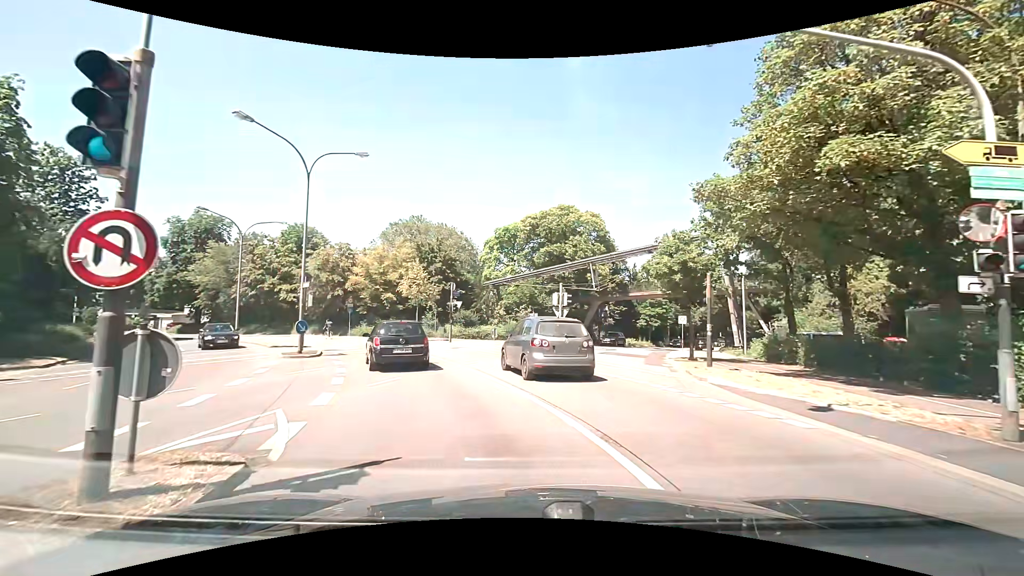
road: primary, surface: asphalt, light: Day
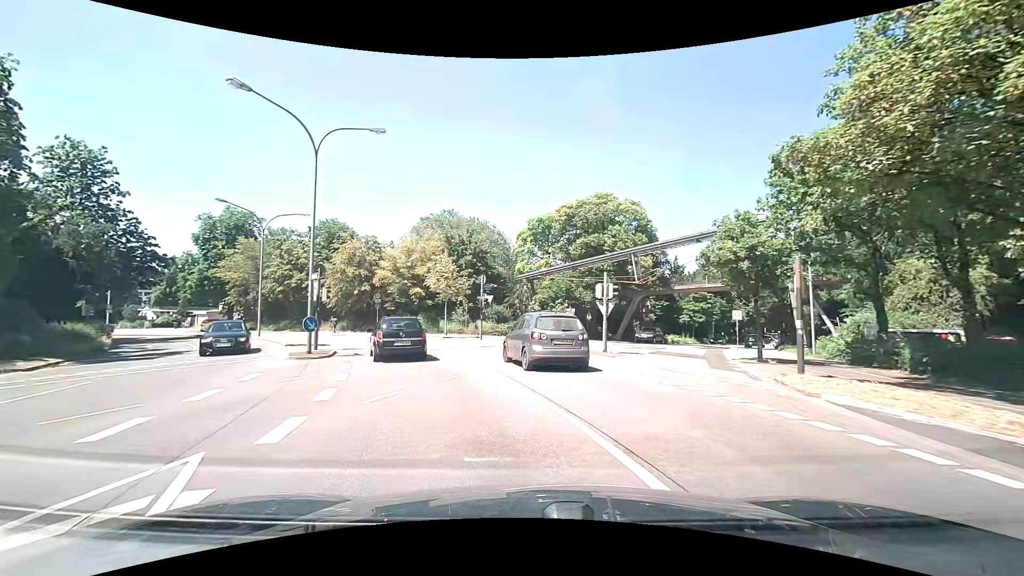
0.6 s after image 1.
(-0.1, +3.1) m; -5°
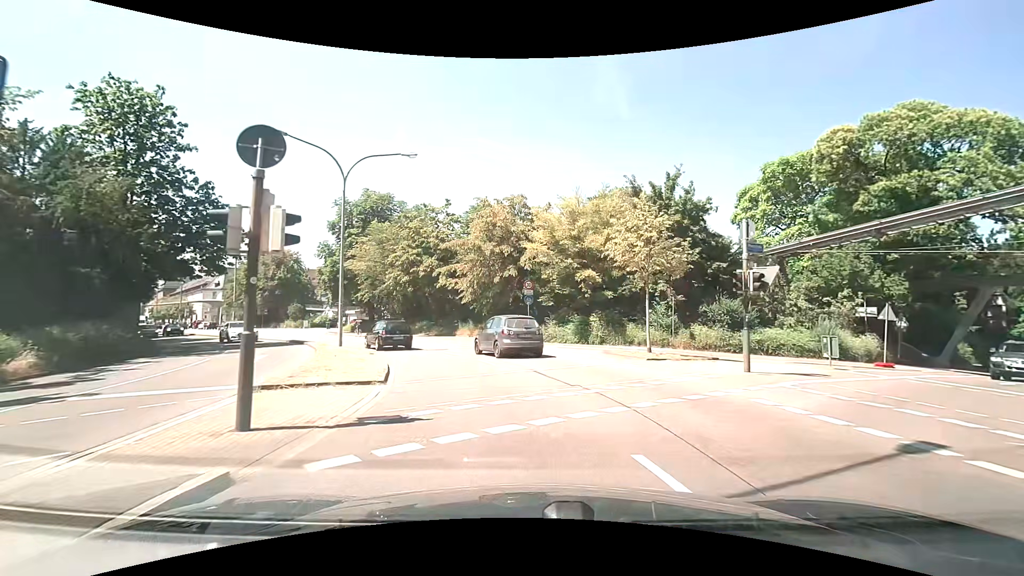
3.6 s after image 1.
(-3.6, +18.0) m; -18°
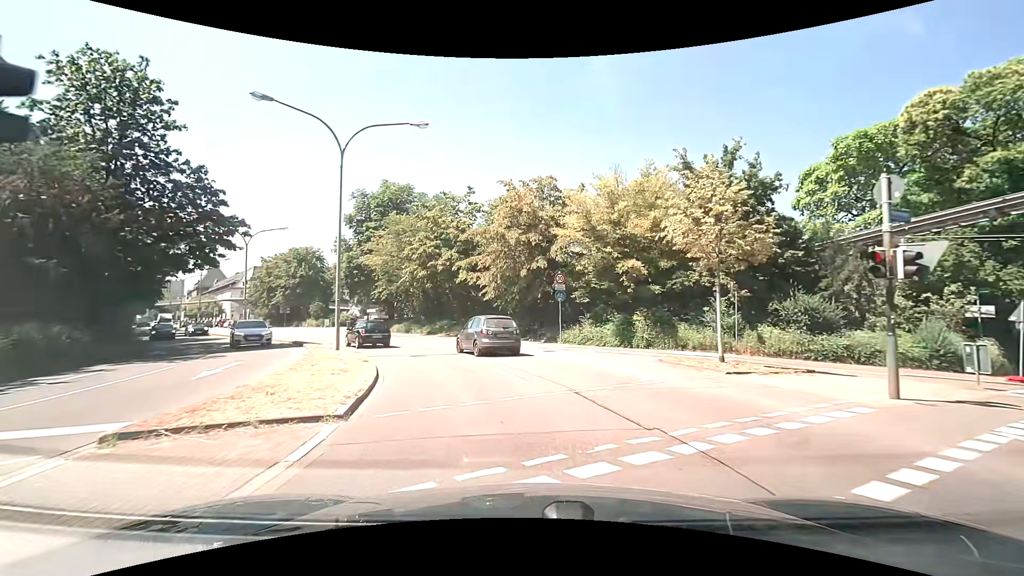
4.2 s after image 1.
(-0.2, +4.2) m; -4°
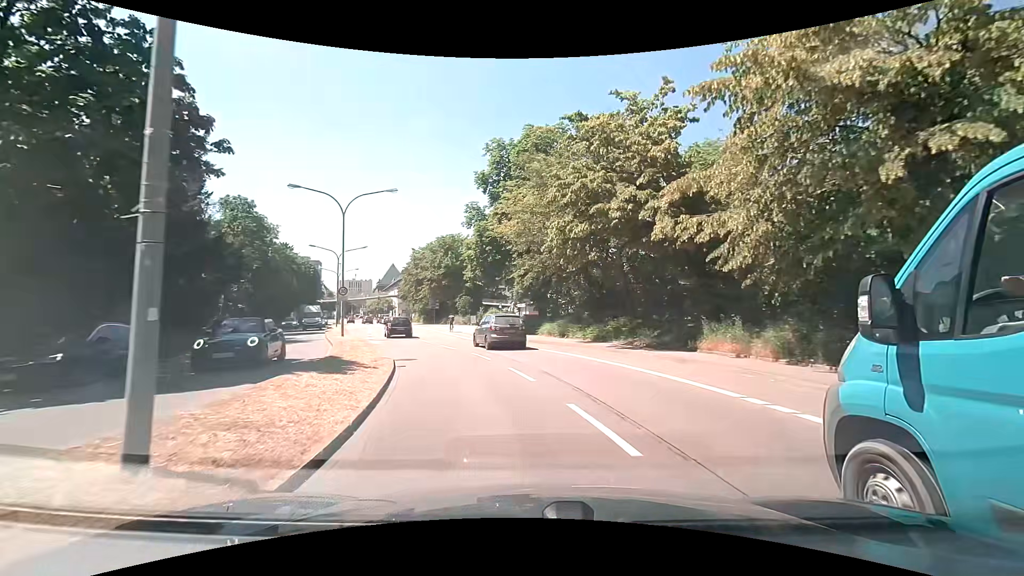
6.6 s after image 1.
(-3.0, +17.1) m; -19°
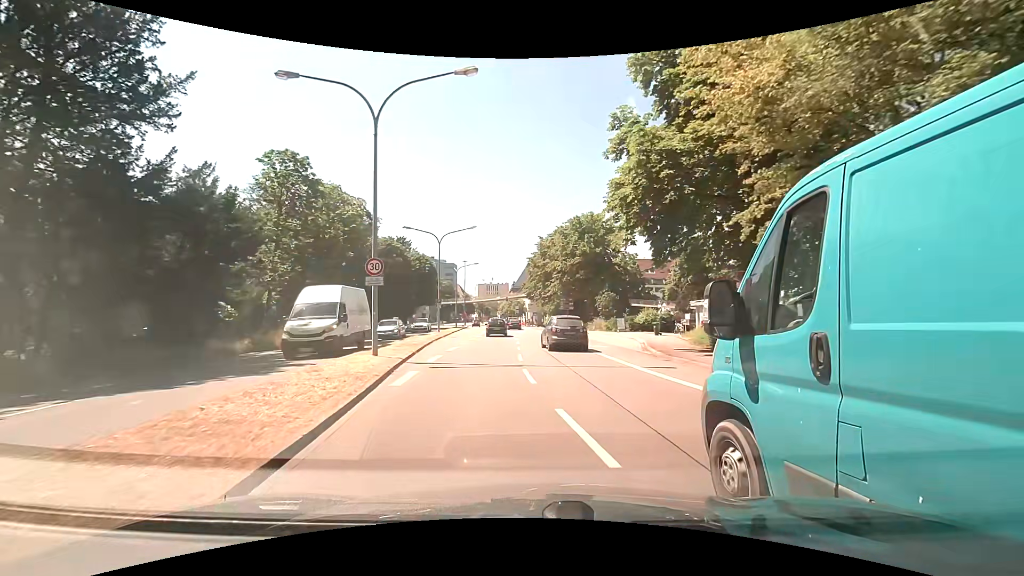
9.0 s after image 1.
(-2.4, +17.9) m; -16°
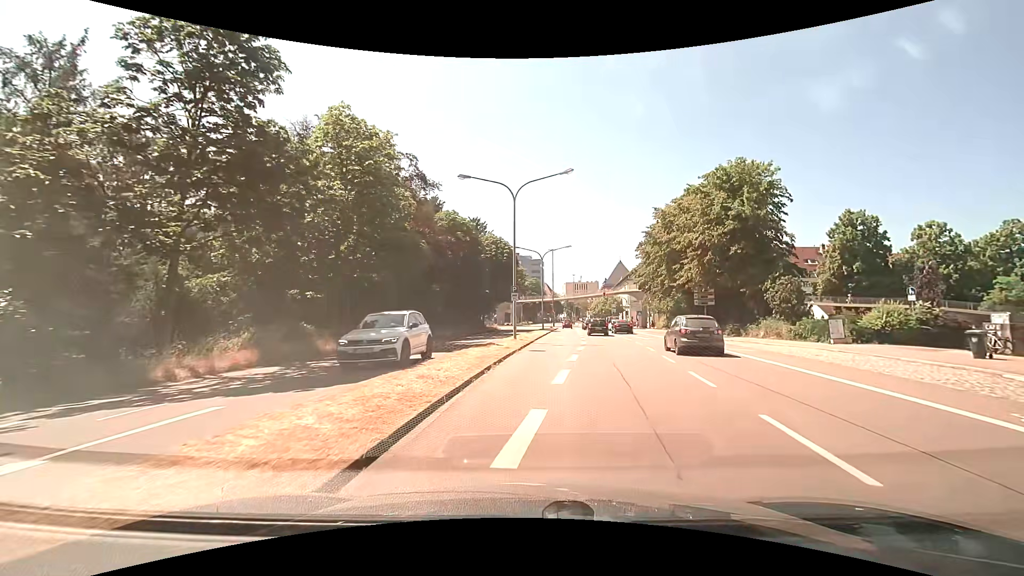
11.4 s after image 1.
(-2.3, +17.8) m; -10°
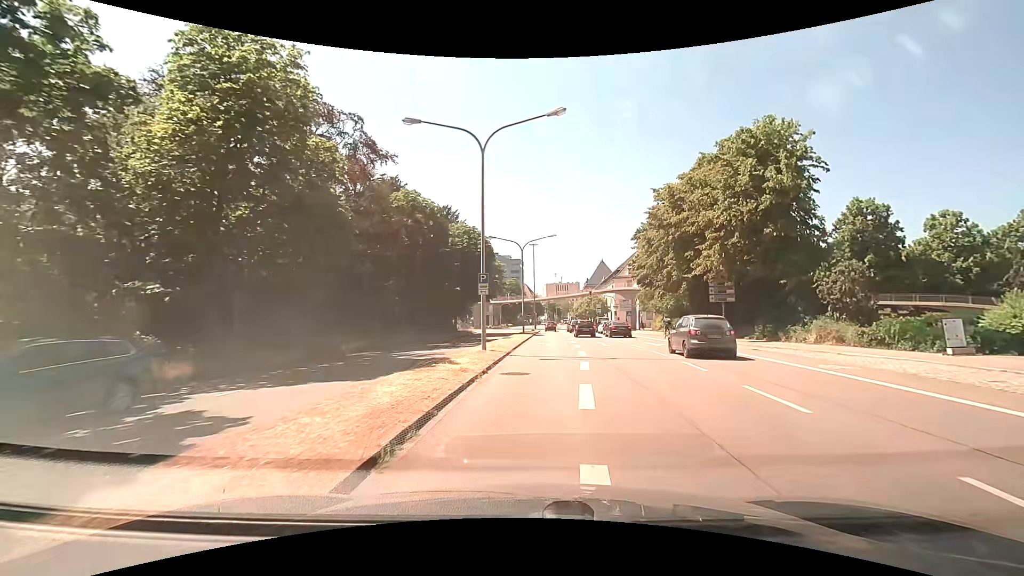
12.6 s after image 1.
(+0.2, +8.8) m; +1°
(0, +10) (+1, +20) (+2, +30) (+2, +40) (+3, +50) (+4, +60) (+4, +70) (+5, +80) (+5, +90) (+3, +100) m
